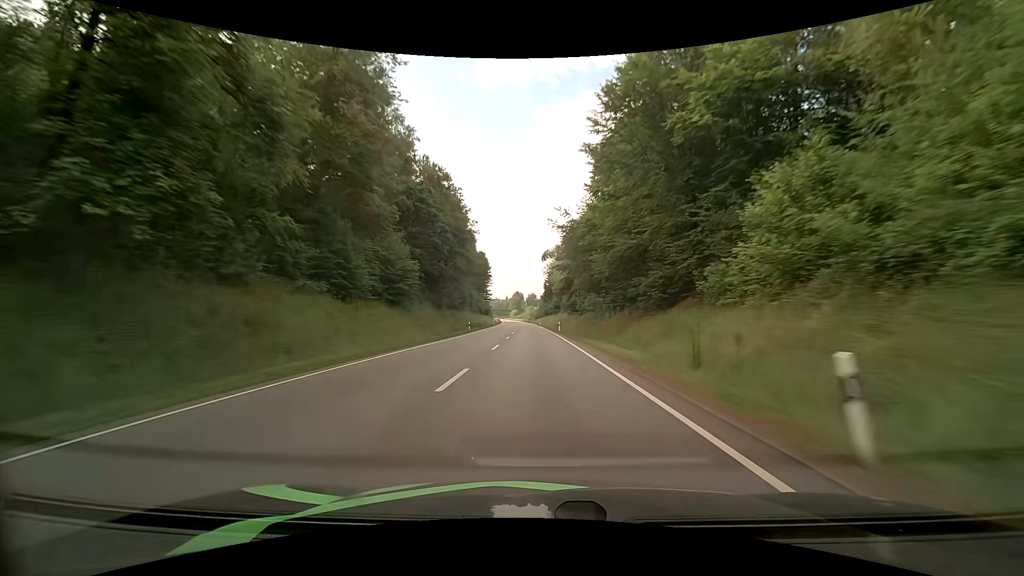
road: primary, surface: asphalt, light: Day
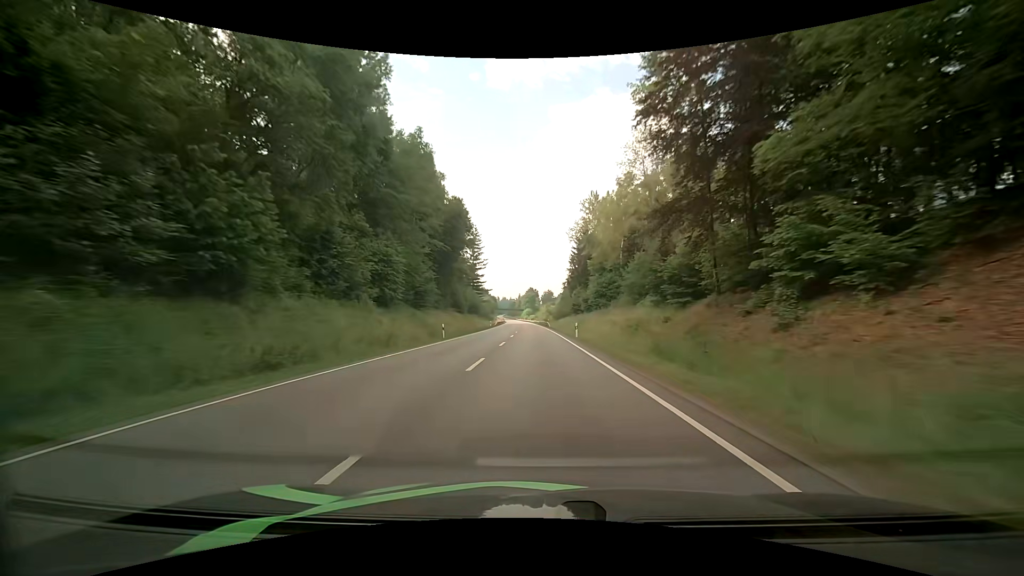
(-1.2, +68.2) m; -2°
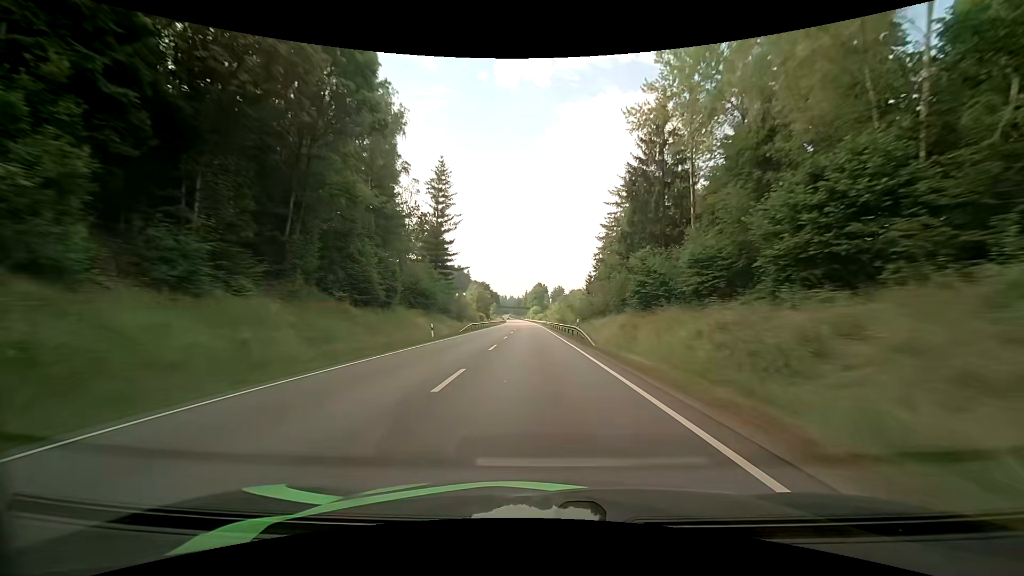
(-0.2, +51.7) m; 0°
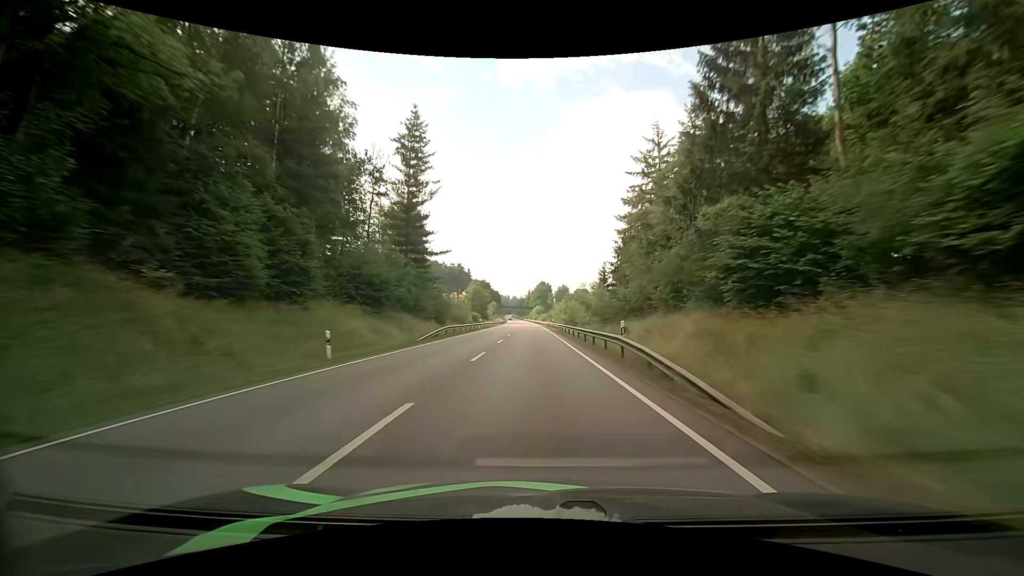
(-0.2, +17.3) m; 0°
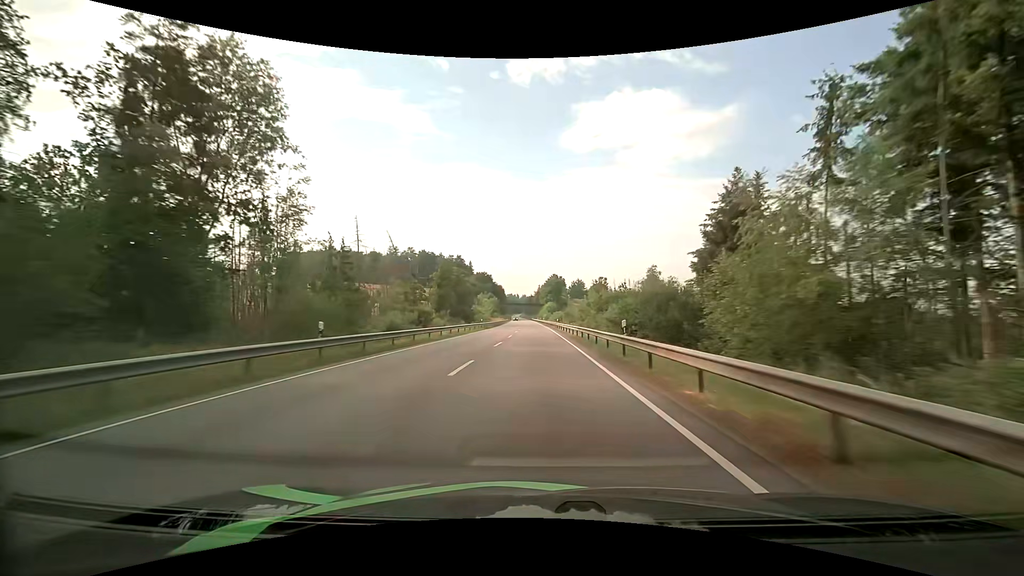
(-0.9, +52.1) m; -2°
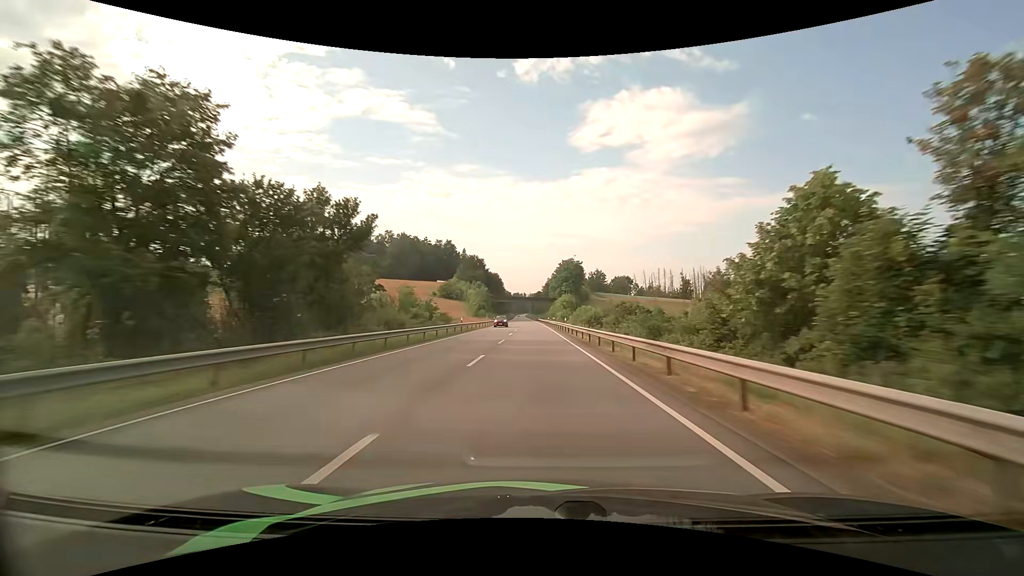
(-0.7, +69.7) m; -1°
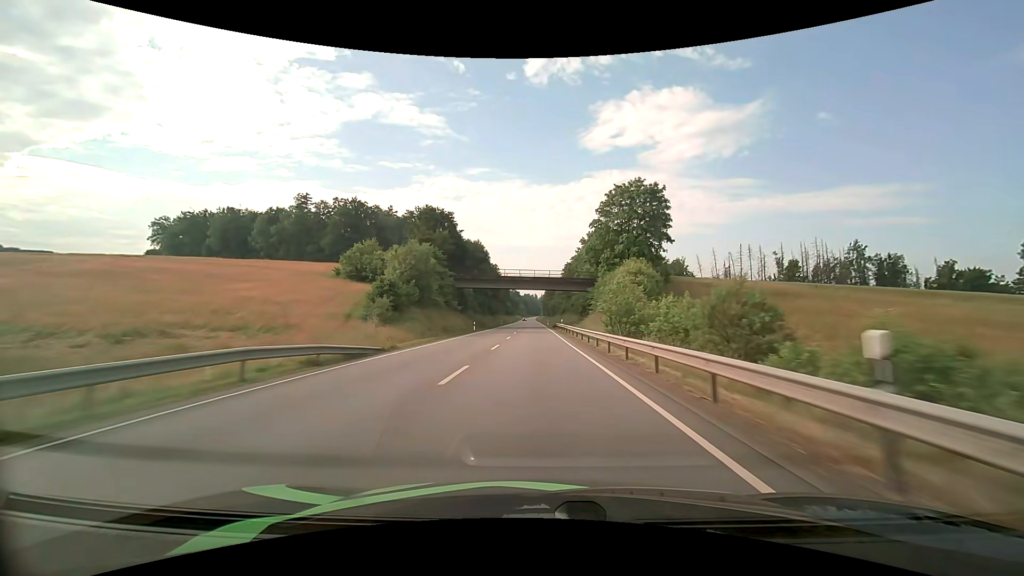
(-1.0, +87.4) m; -1°
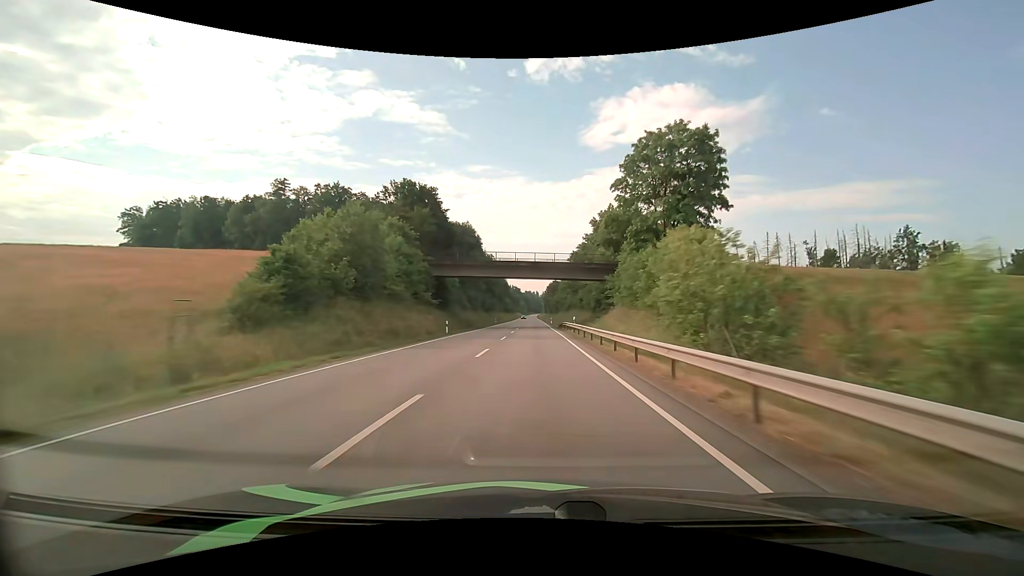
(0.0, +17.6) m; 0°
(0, +10) (0, +20) (0, +30) (0, +40) (0, +50) (0, +60) (-1, +70) (-1, +80) (-1, +90) (-1, +100) m
